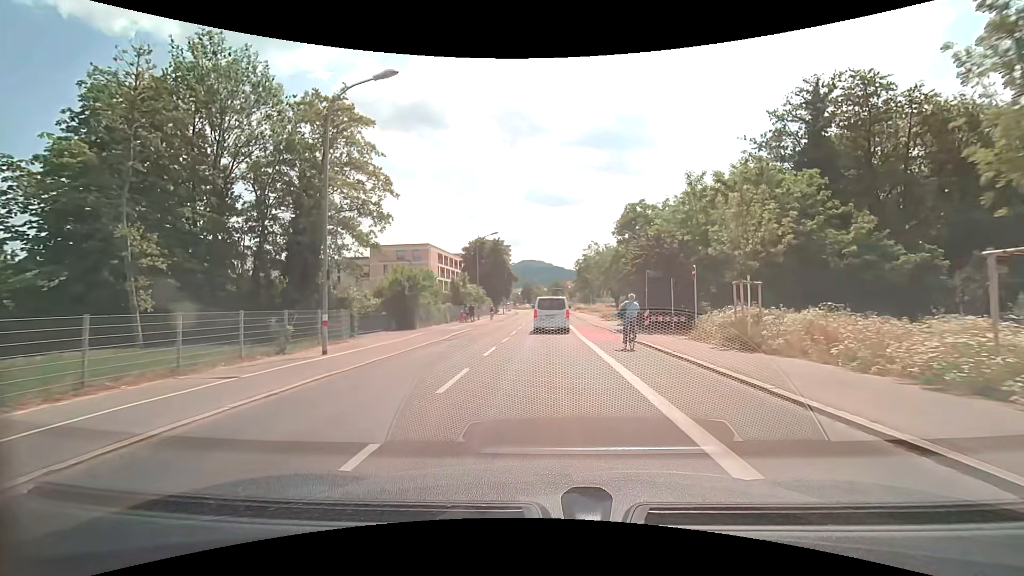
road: secondary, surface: asphalt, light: Day
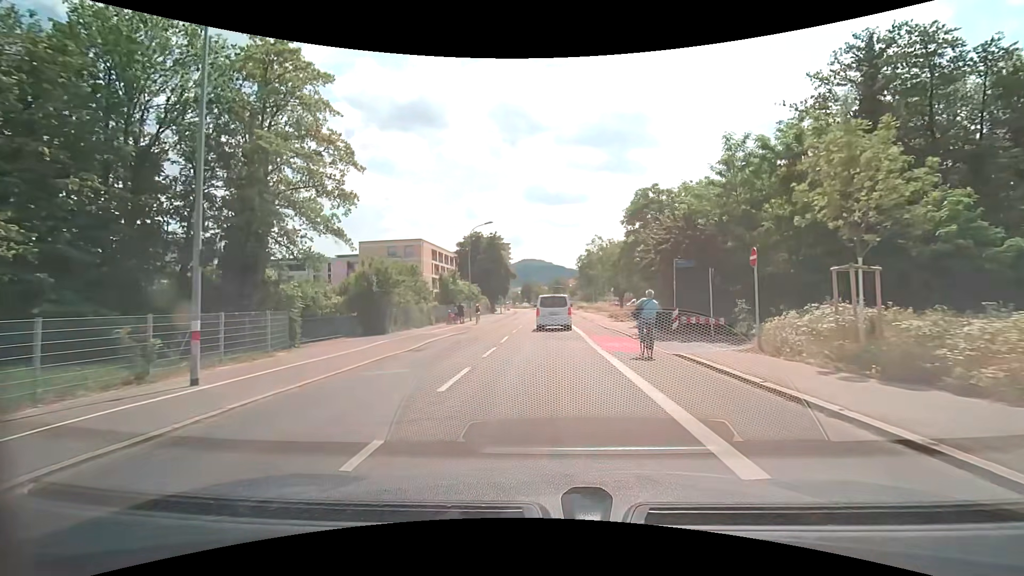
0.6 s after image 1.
(0.0, +6.0) m; 0°
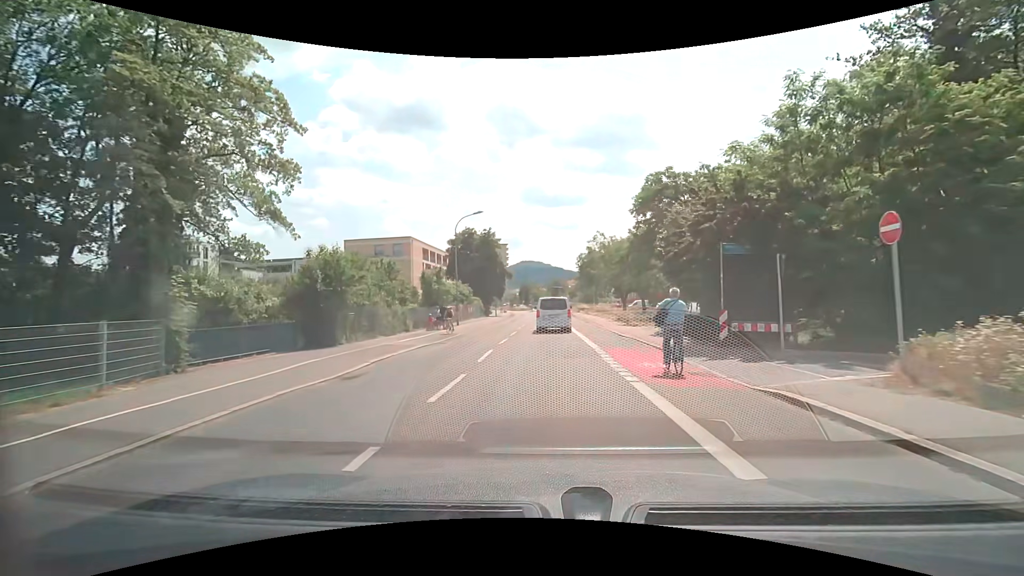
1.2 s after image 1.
(0.0, +6.1) m; +1°
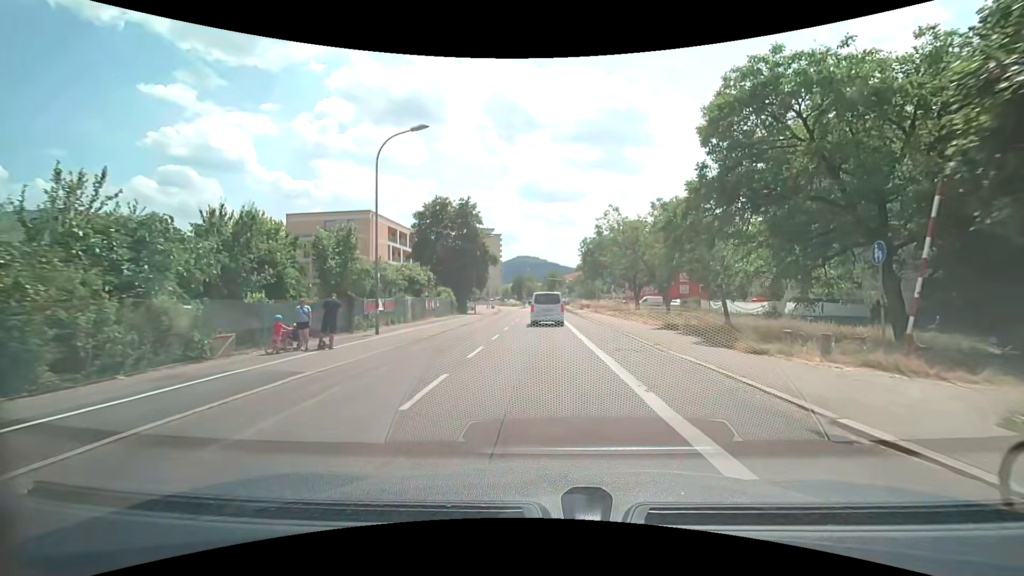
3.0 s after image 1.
(-0.1, +18.5) m; -1°
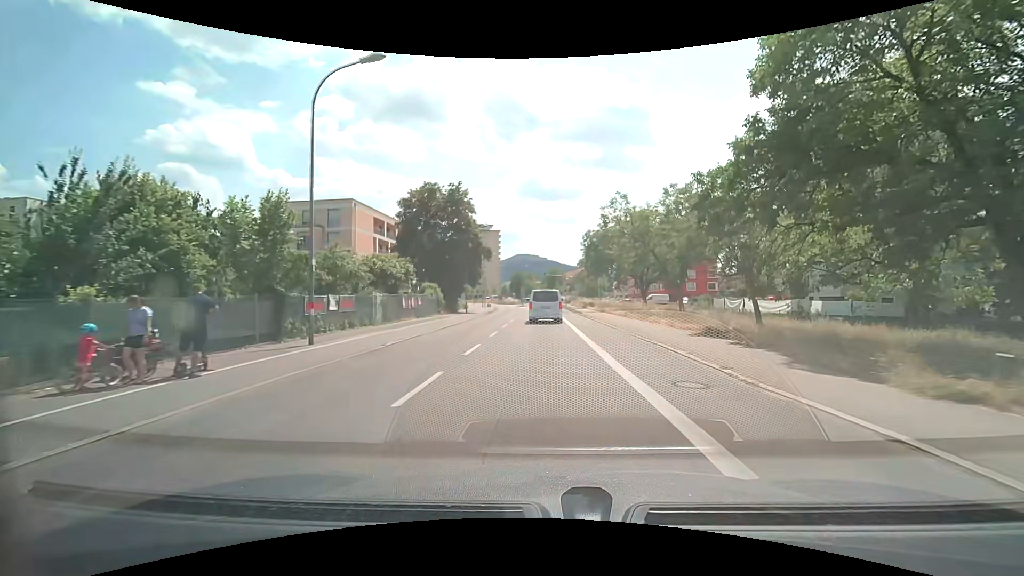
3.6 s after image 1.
(0.0, +6.2) m; 0°
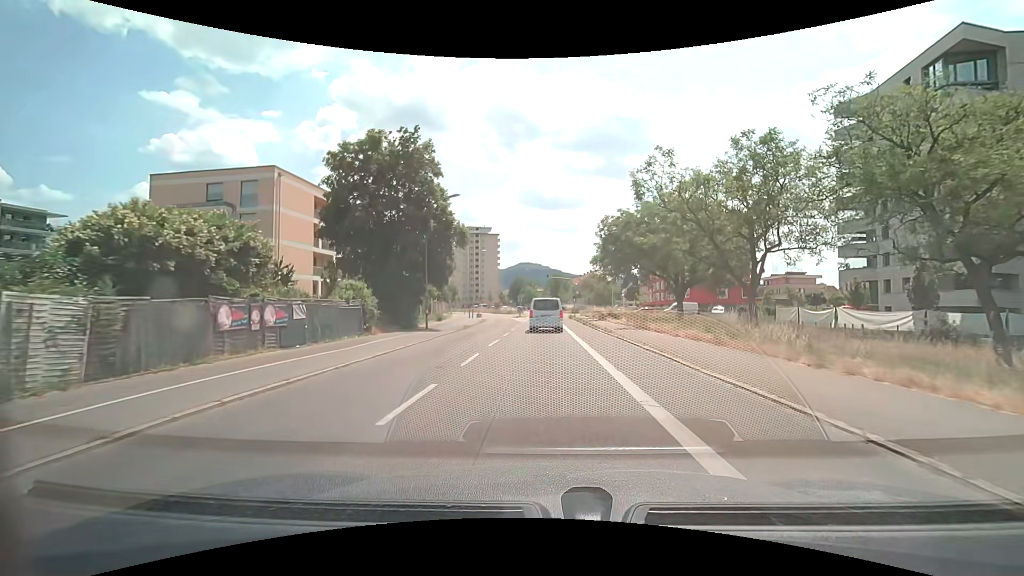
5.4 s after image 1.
(0.0, +18.5) m; 0°
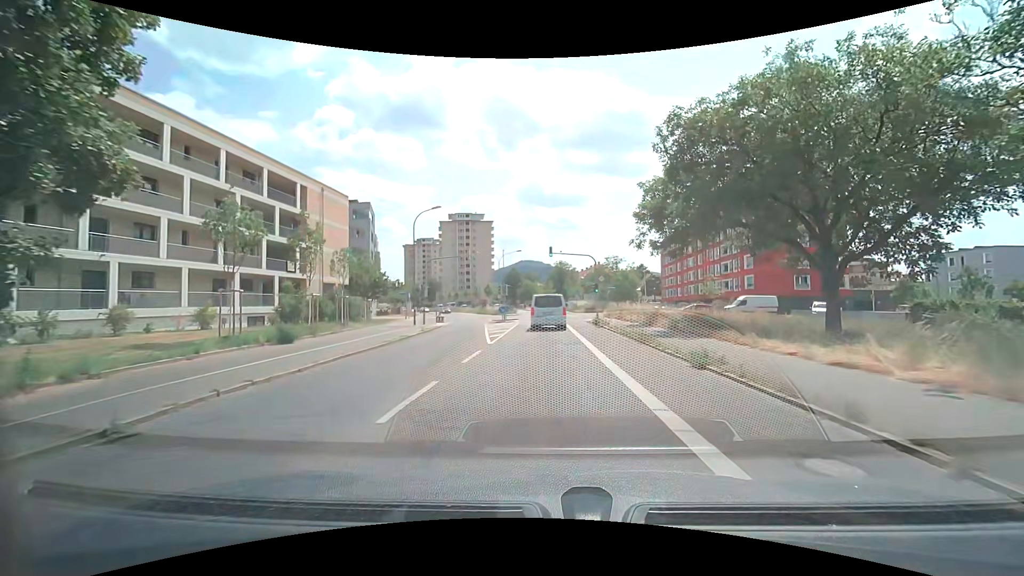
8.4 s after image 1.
(+0.1, +29.9) m; 0°
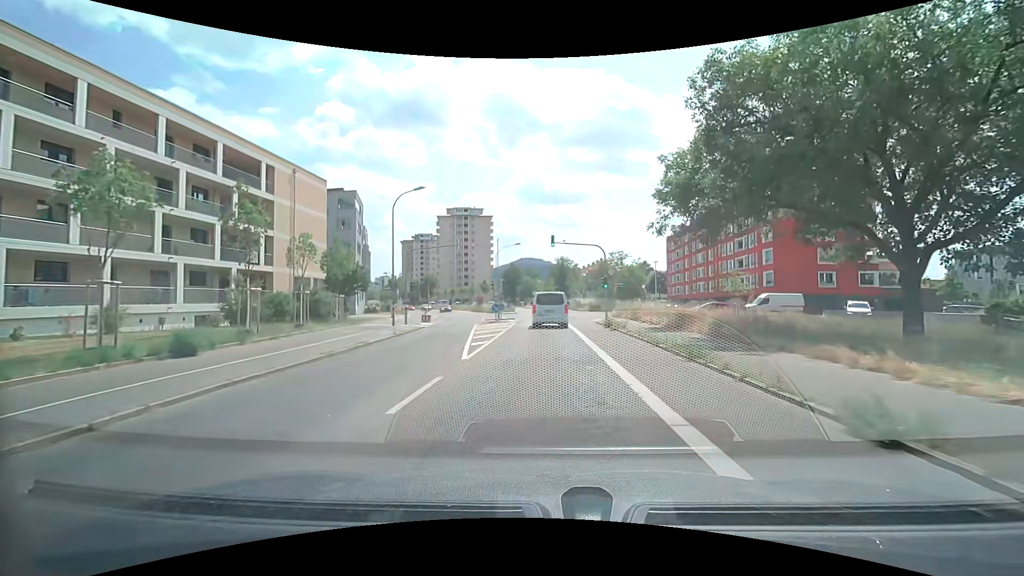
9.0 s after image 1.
(0.0, +5.8) m; -1°
(0, +10) (0, +20) (0, +30) (0, +40) (0, +50) (0, +60) (-1, +70) (-3, +80) (-4, +90) (-7, +99) m
